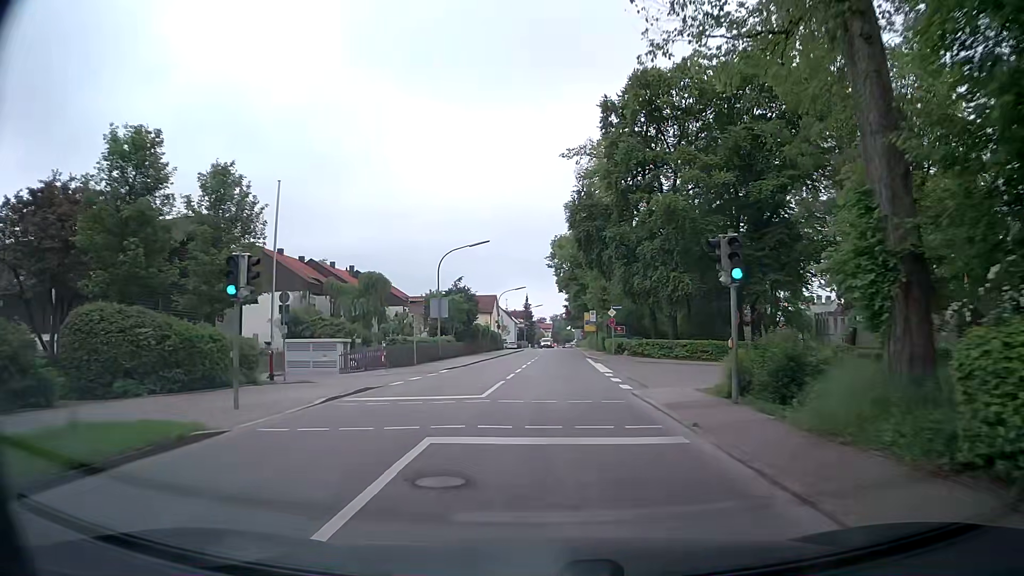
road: secondary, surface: asphalt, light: Day
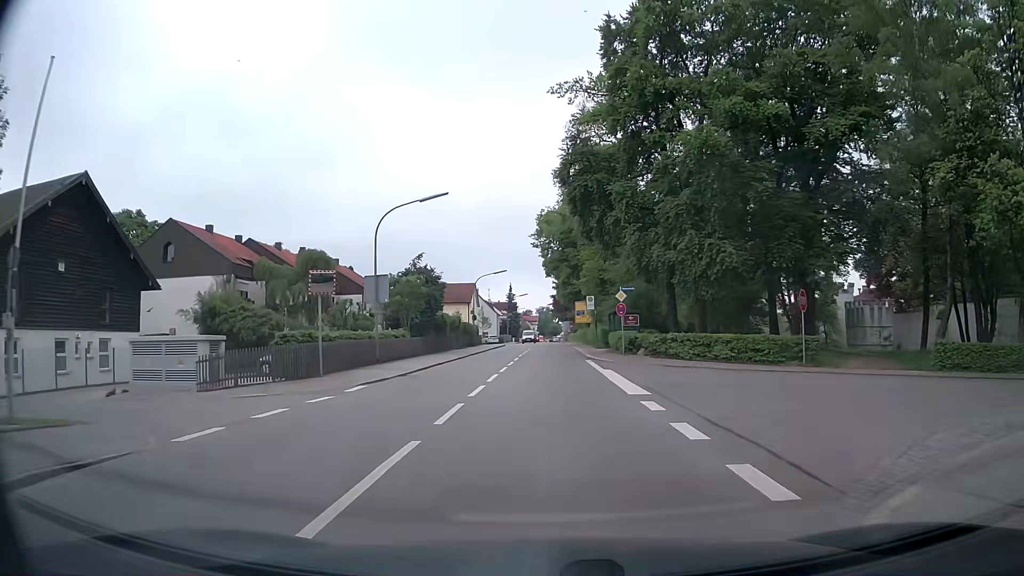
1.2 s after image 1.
(+0.1, +12.8) m; +2°
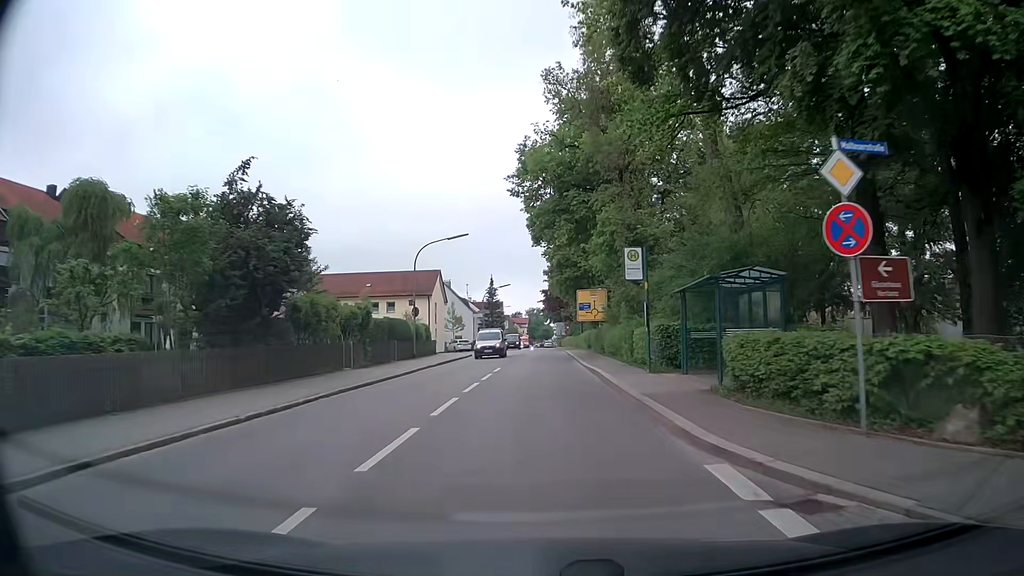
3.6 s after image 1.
(0.0, +26.1) m; 0°
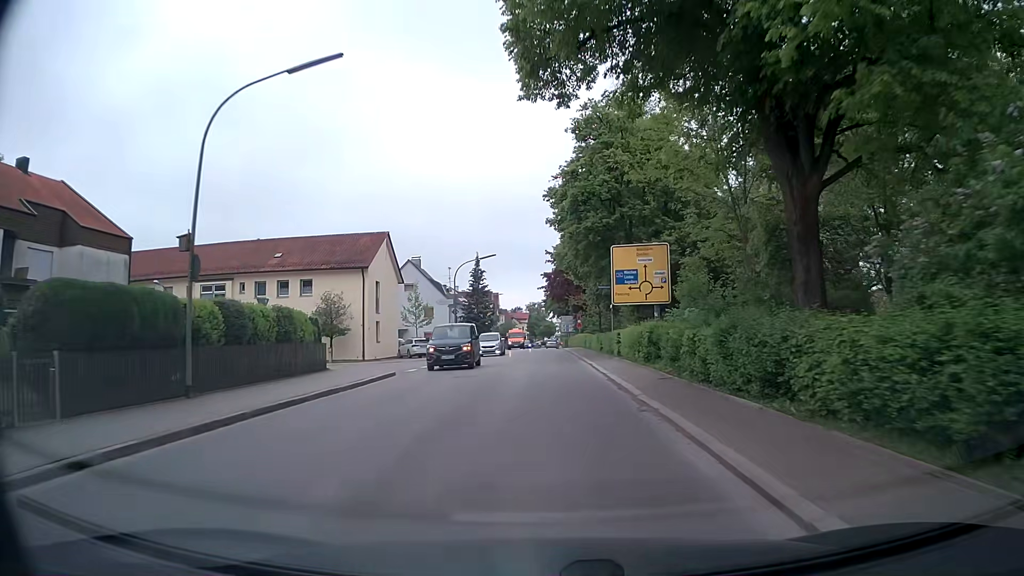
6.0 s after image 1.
(-0.2, +26.9) m; 0°
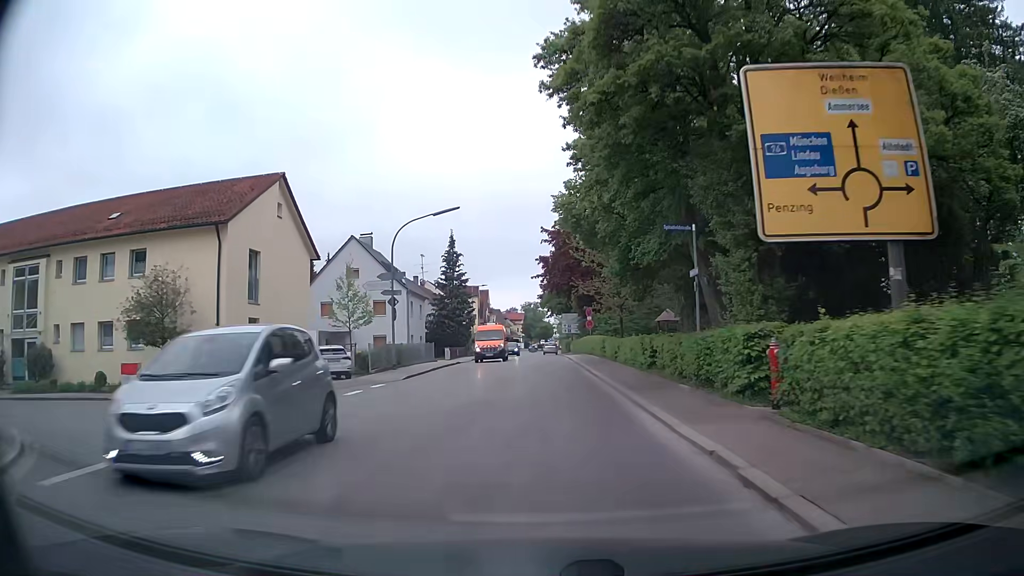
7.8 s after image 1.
(-0.1, +20.4) m; -1°
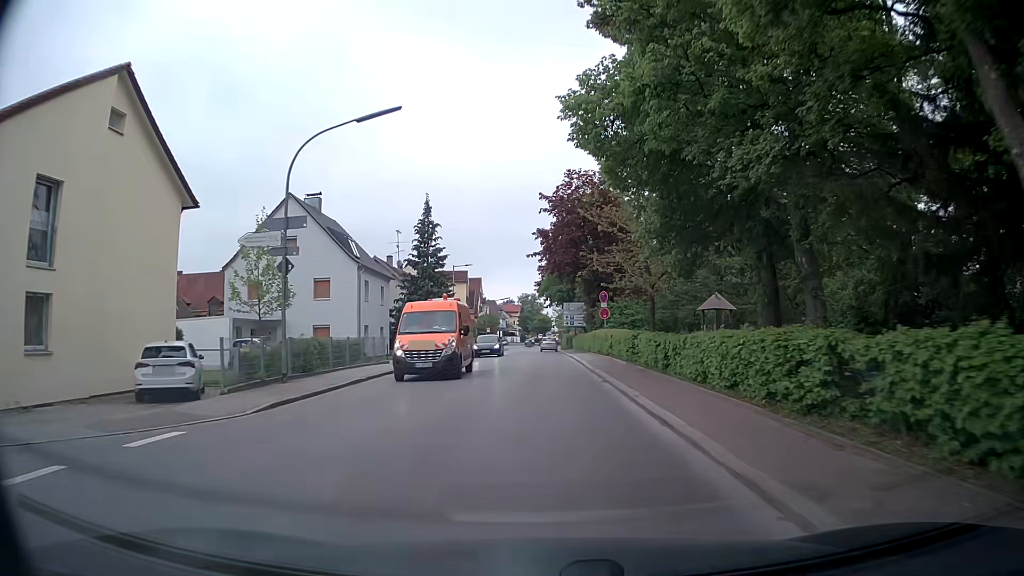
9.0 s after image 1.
(+0.1, +13.4) m; +1°
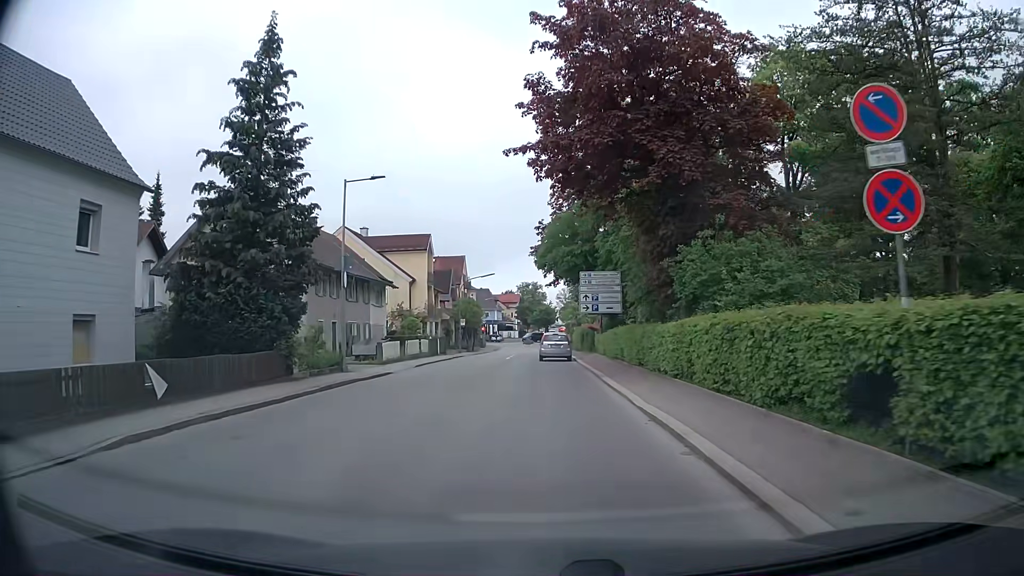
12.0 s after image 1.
(+0.2, +30.6) m; 0°
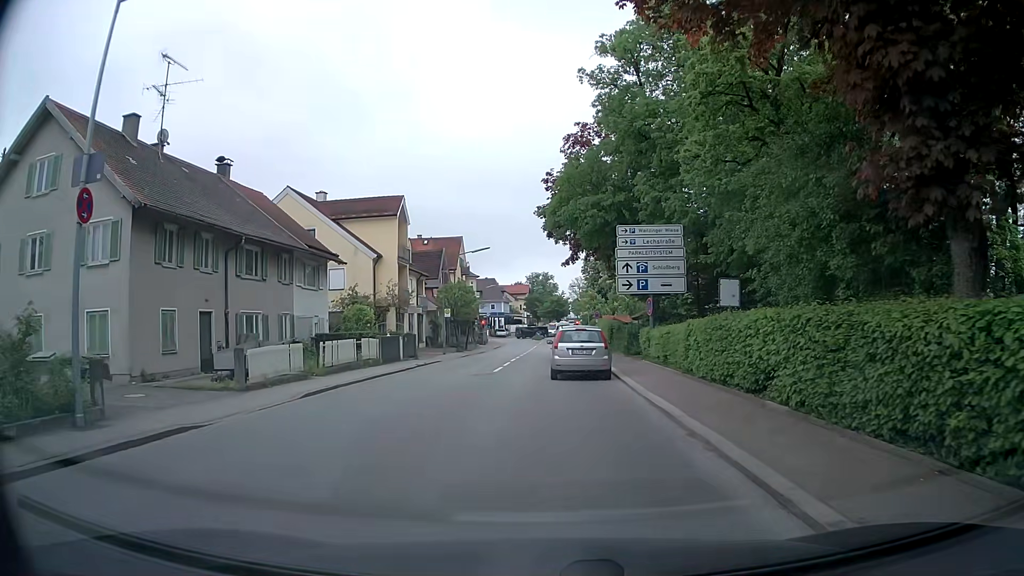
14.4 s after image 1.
(-0.1, +15.4) m; -2°
(0, +10) (-1, +20) (-1, +30) (0, +40) (+1, +50) (+1, +60) (+2, +70) (+2, +80) (+2, +90) (+3, +100) m
